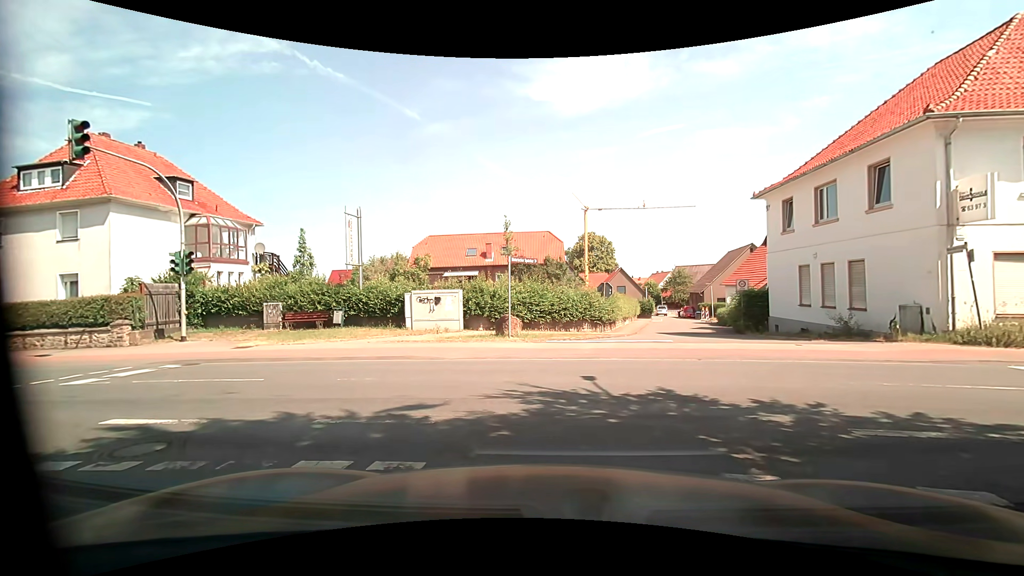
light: Day
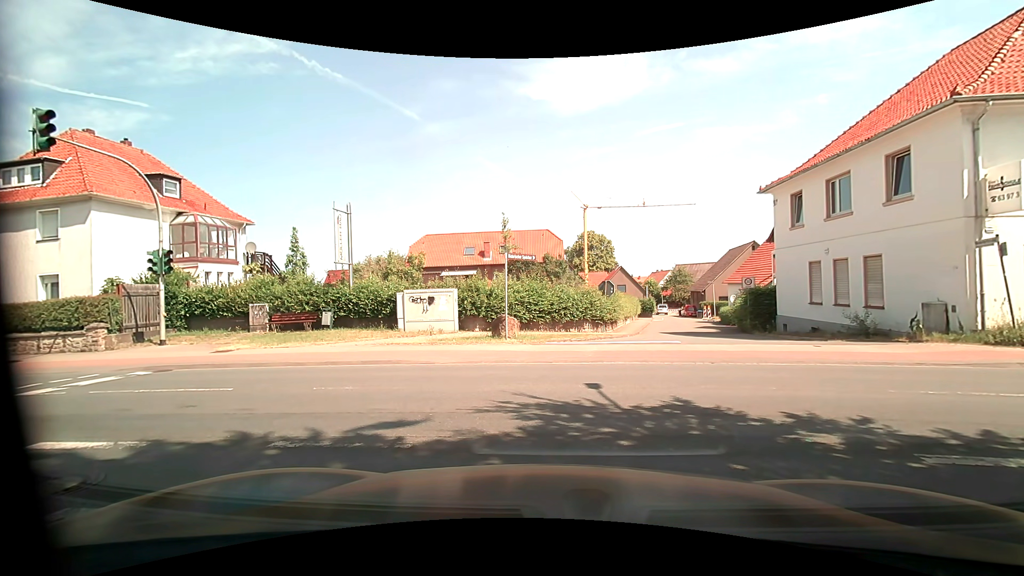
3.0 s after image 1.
(0.0, +1.0) m; 0°
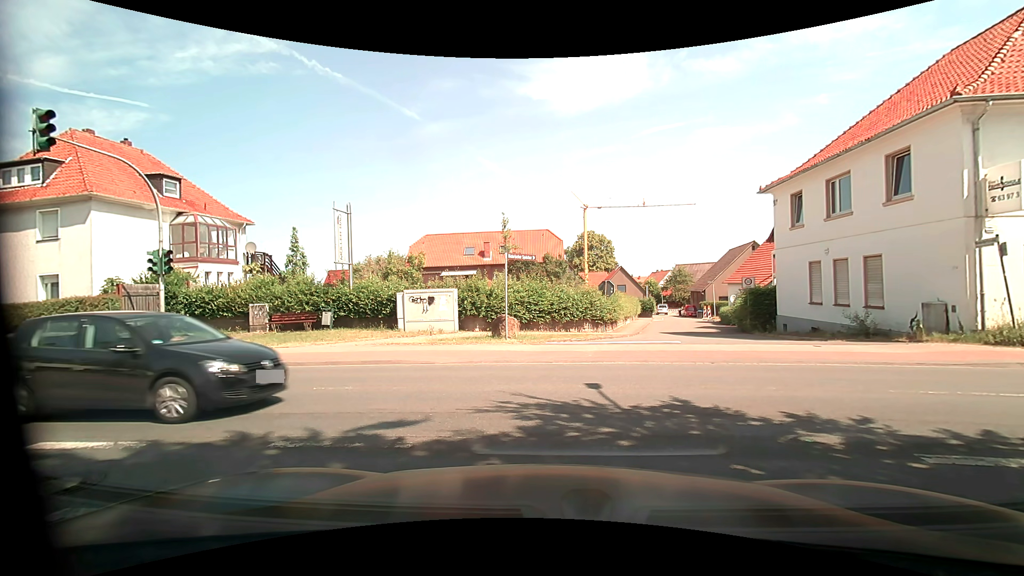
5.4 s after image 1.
(0.0, 0.0) m; 0°
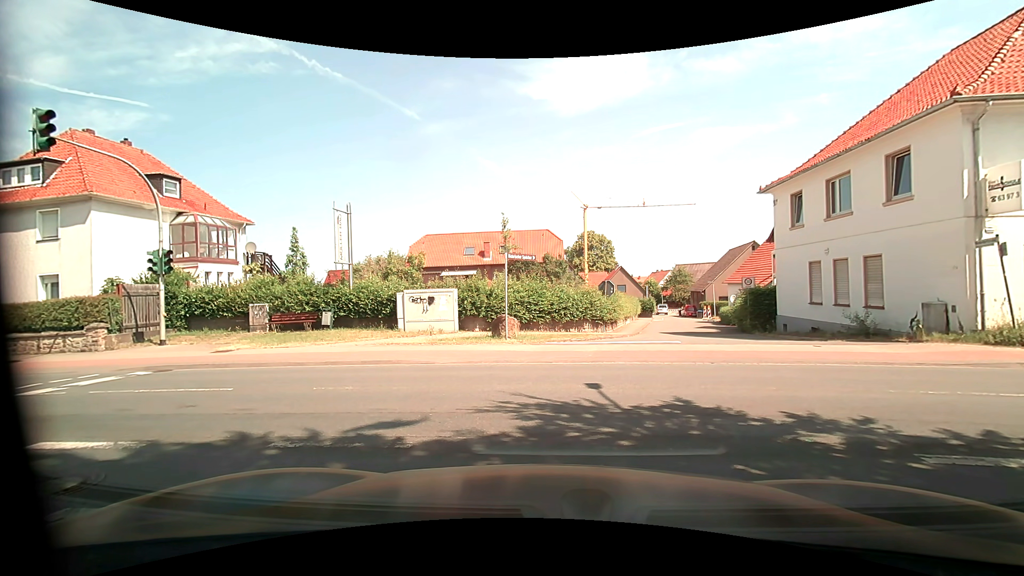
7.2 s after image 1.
(0.0, 0.0) m; 0°
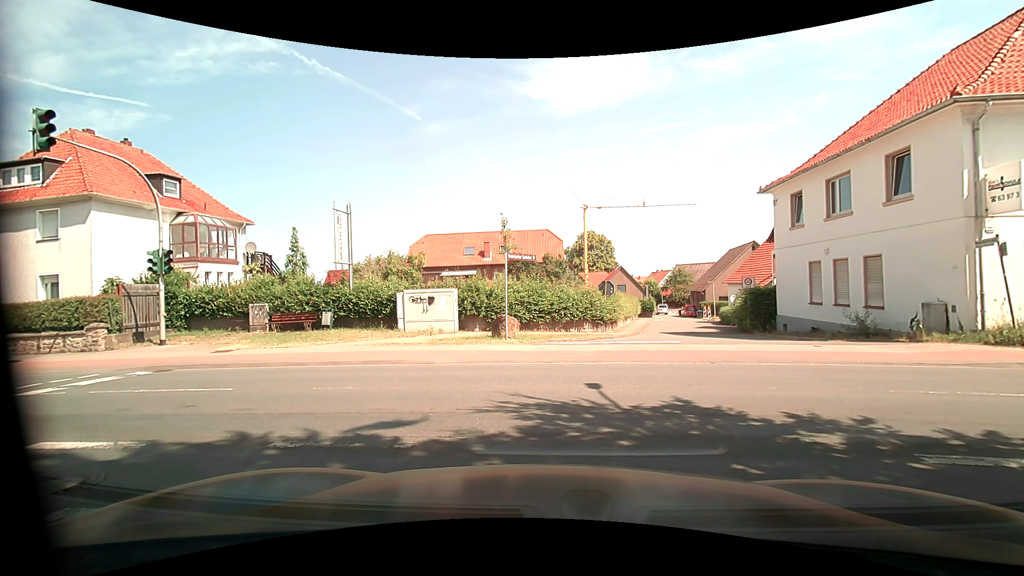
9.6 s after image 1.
(0.0, 0.0) m; 0°
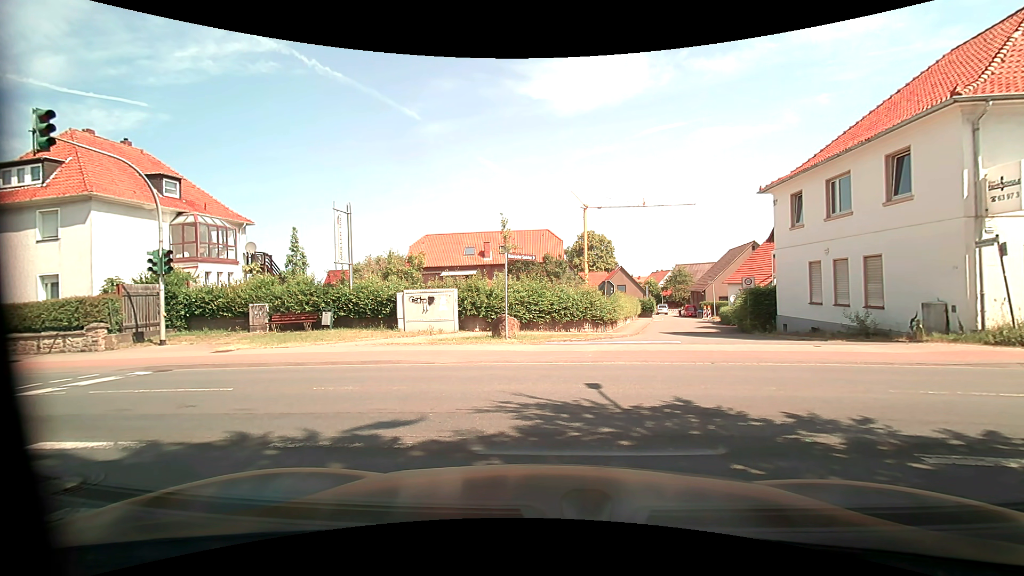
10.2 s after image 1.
(0.0, 0.0) m; 0°
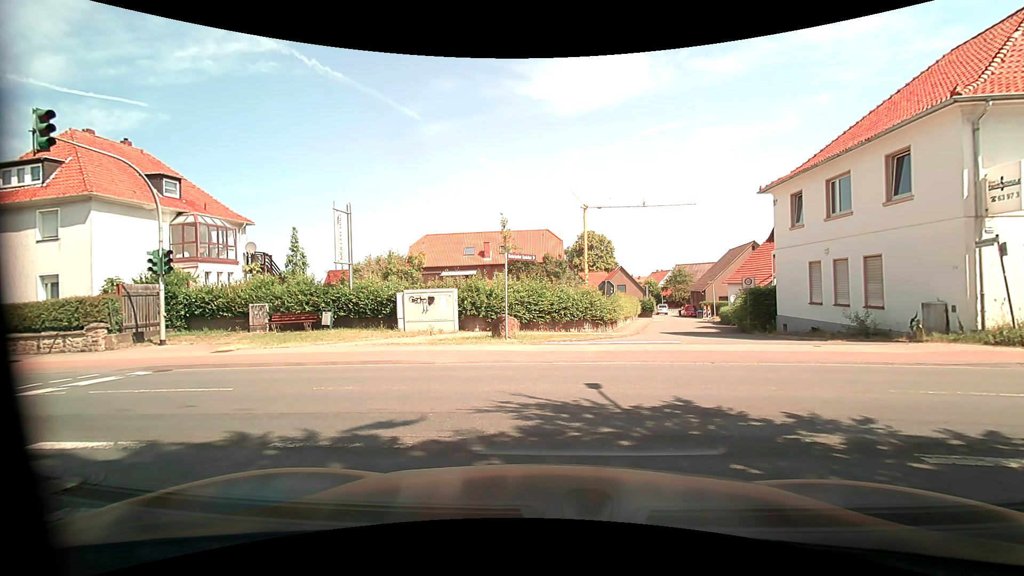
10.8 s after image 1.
(0.0, 0.0) m; 0°
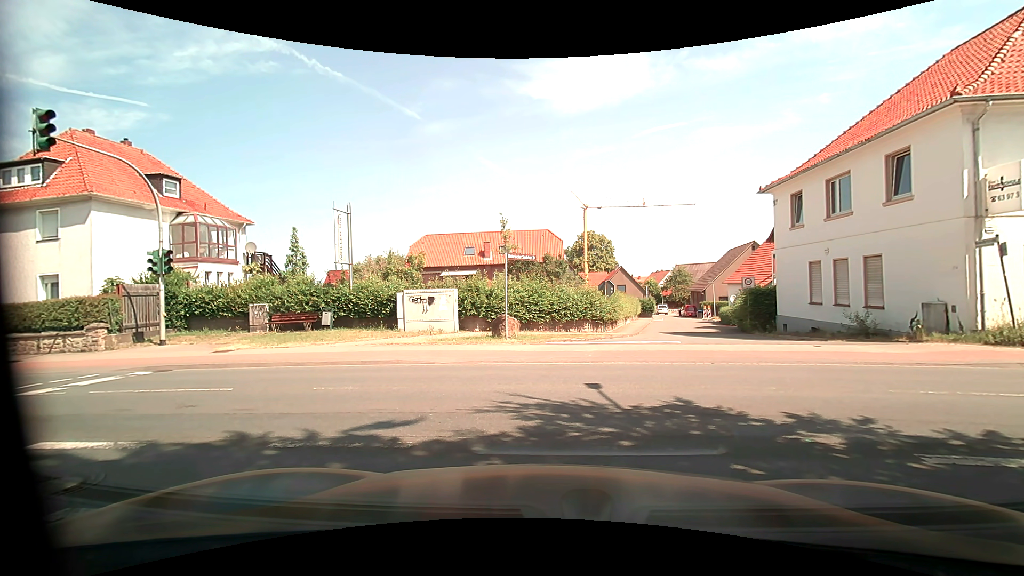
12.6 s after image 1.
(0.0, 0.0) m; 0°
